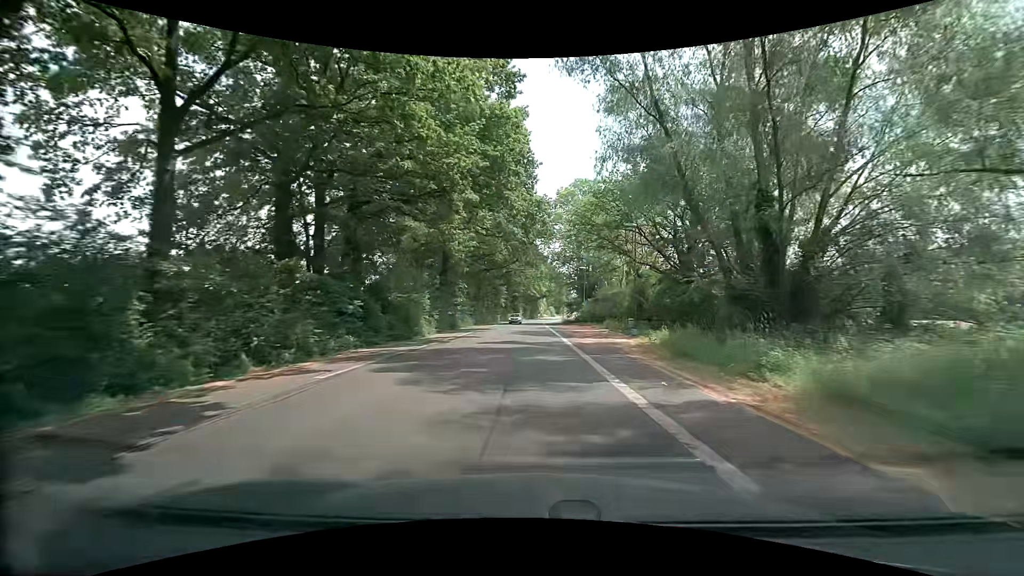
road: tertiary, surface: asphalt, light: Day
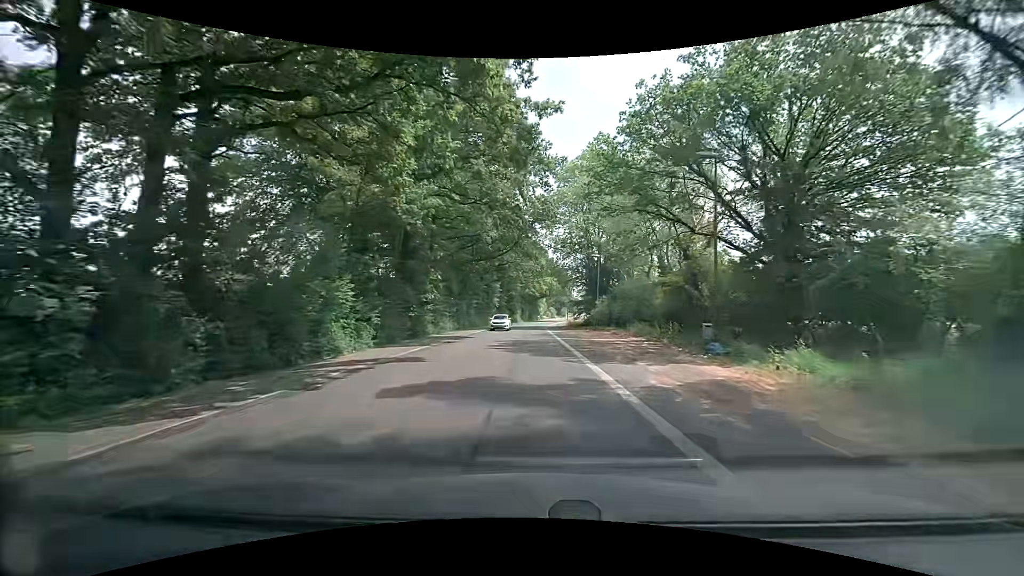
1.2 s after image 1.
(-0.1, +14.5) m; -1°
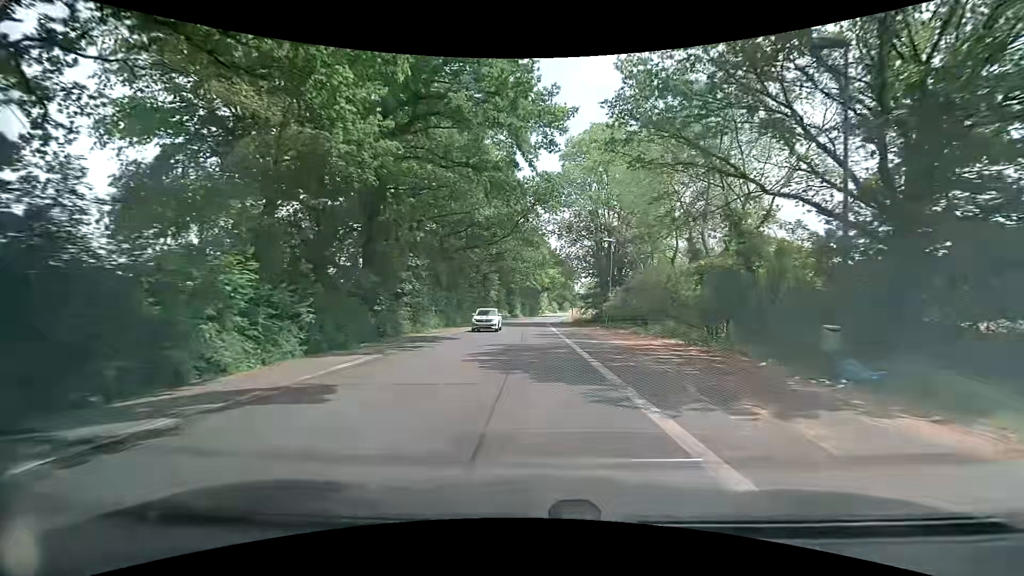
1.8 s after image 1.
(0.0, +7.4) m; -1°
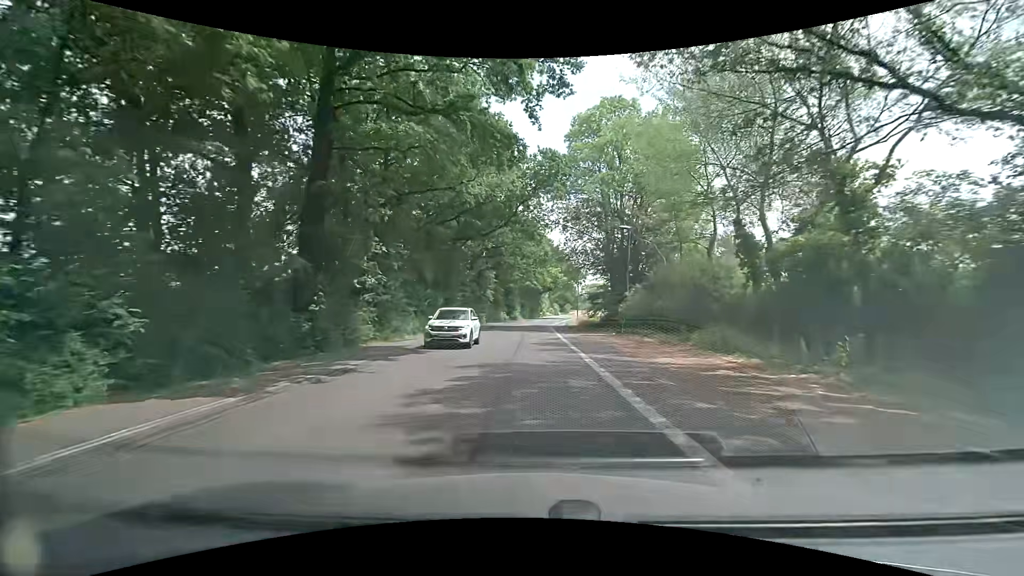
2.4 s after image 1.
(+0.2, +7.4) m; 0°
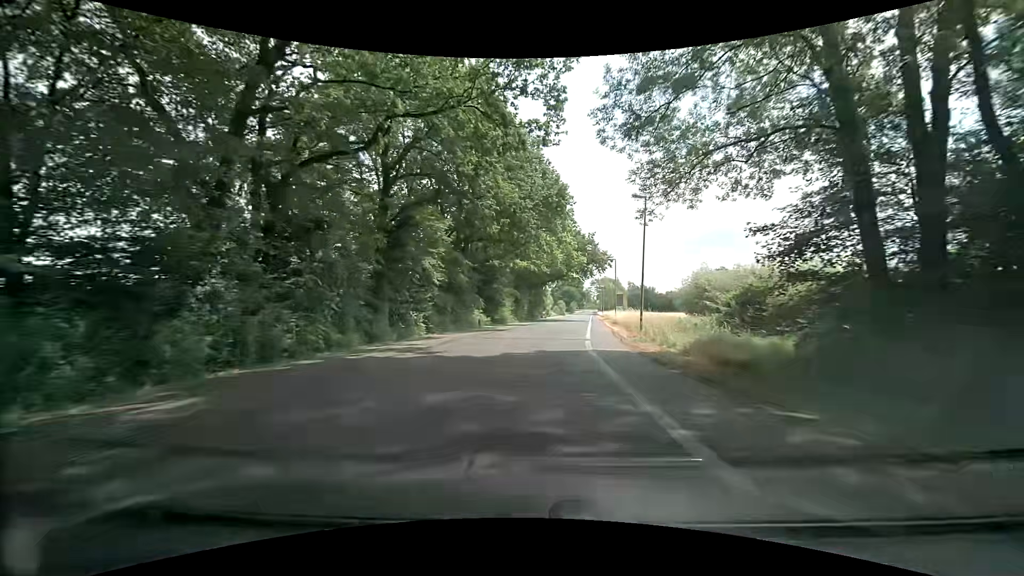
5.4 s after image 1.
(+0.4, +37.6) m; 0°
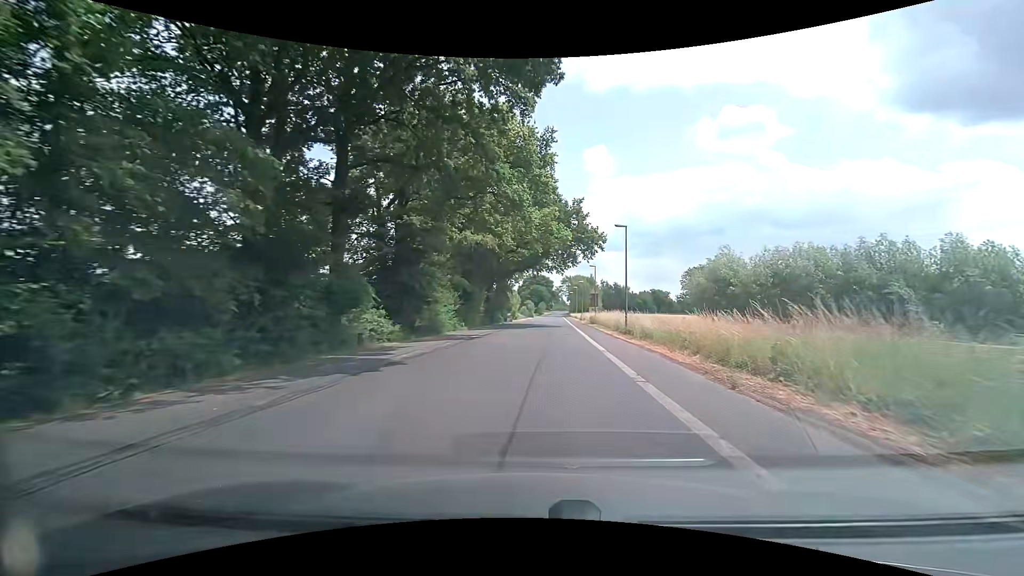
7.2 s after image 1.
(+0.8, +22.7) m; +5°
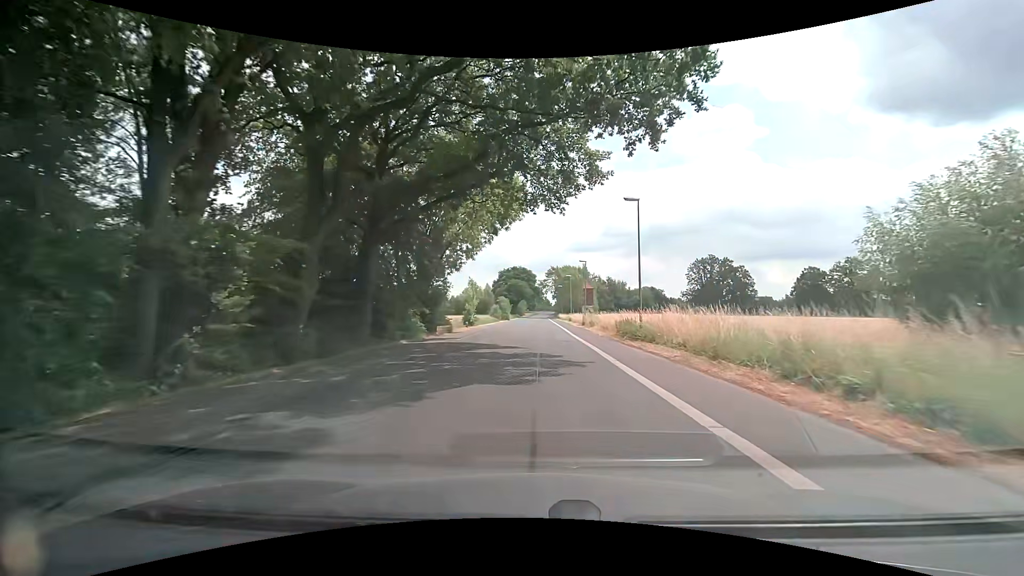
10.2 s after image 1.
(+1.3, +38.0) m; +2°
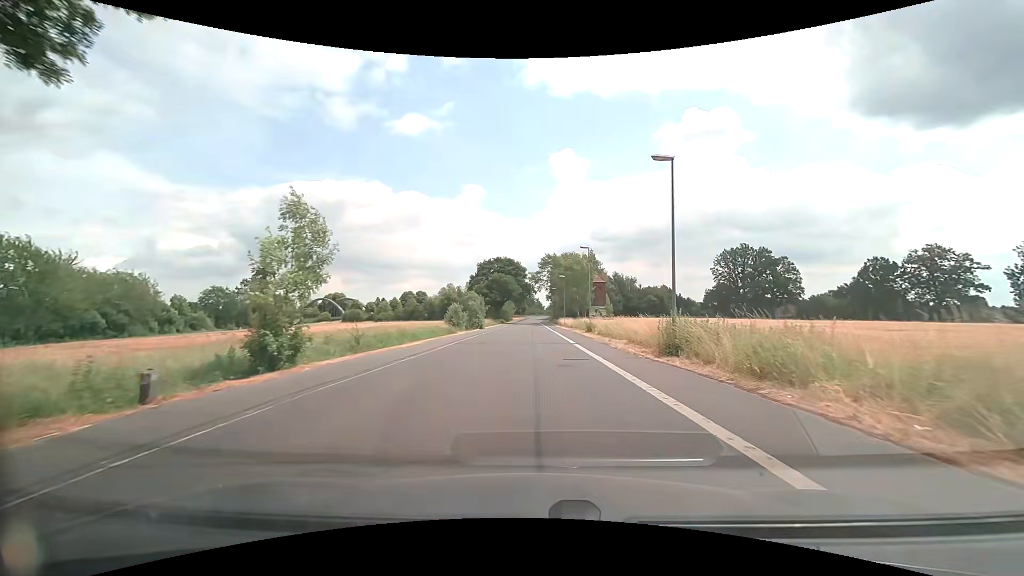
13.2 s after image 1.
(+0.4, +38.0) m; +1°
(0, +10) (0, +20) (0, +30) (0, +40) (0, +50) (0, +60) (0, +70) (+1, +80) (+1, +90) (+1, +100) m
